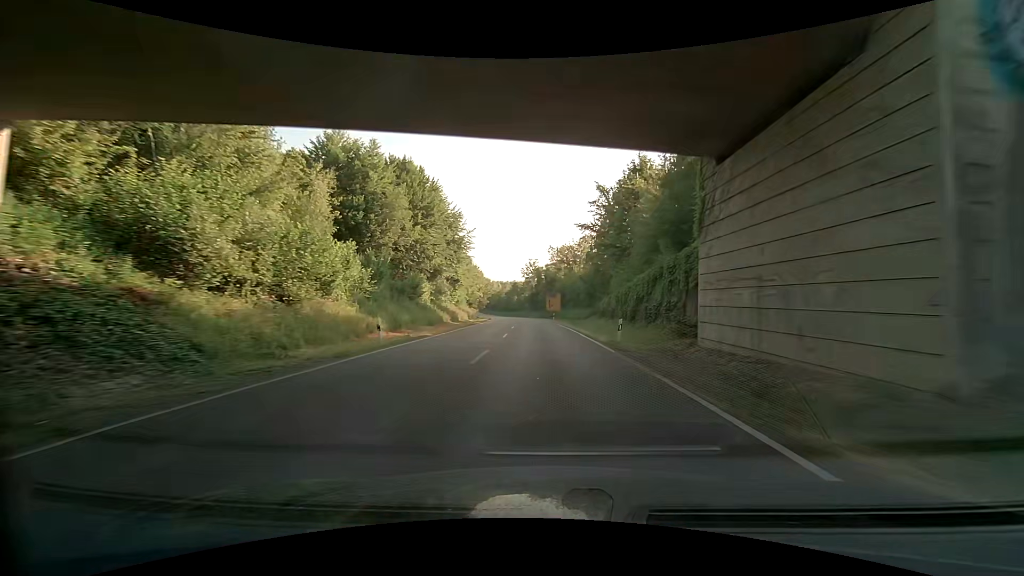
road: primary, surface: asphalt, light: Day
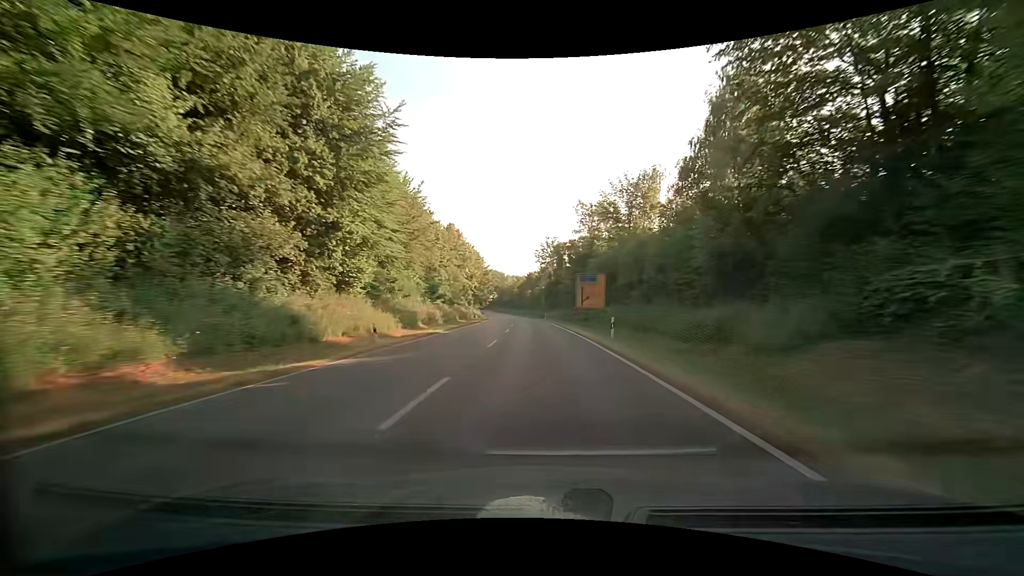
(-0.7, +42.7) m; -2°
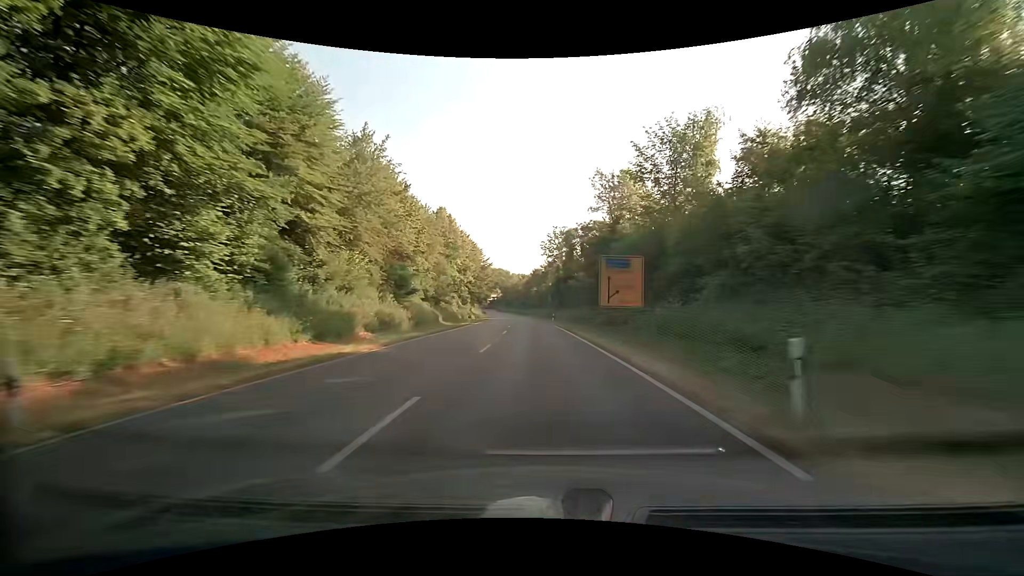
(-0.1, +14.2) m; -1°
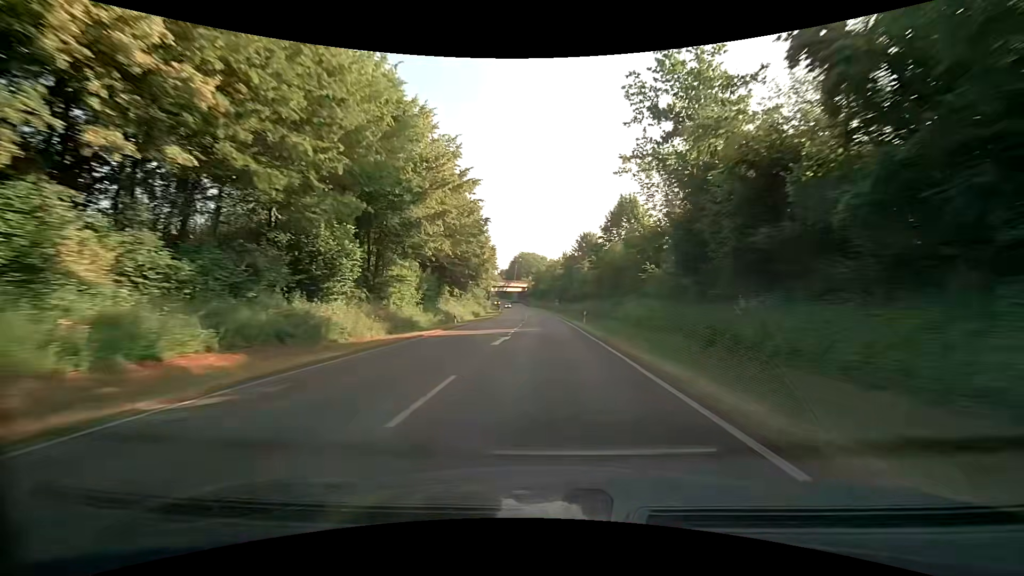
(-2.7, +70.3) m; -5°
